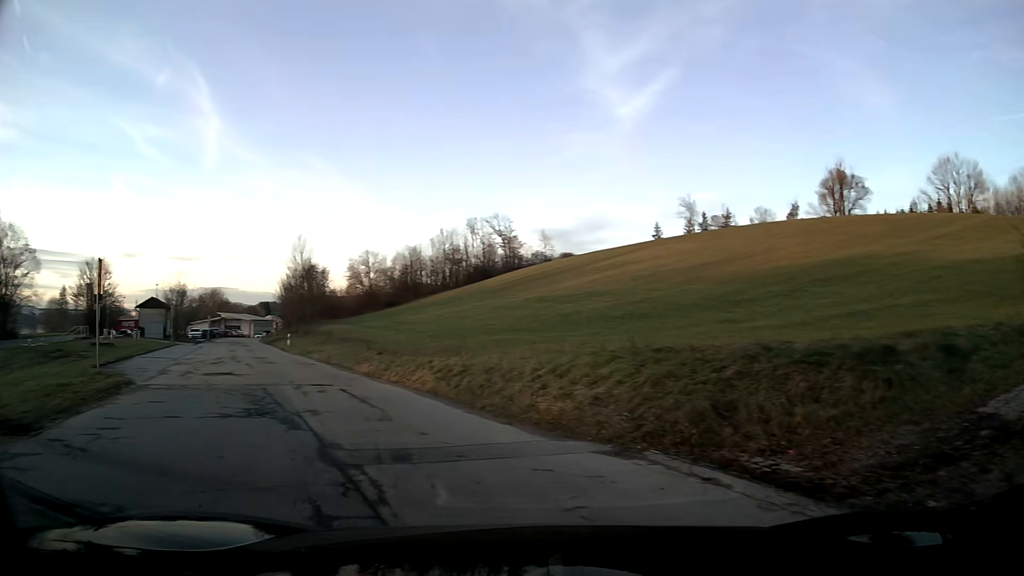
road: tertiary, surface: asphalt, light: Day
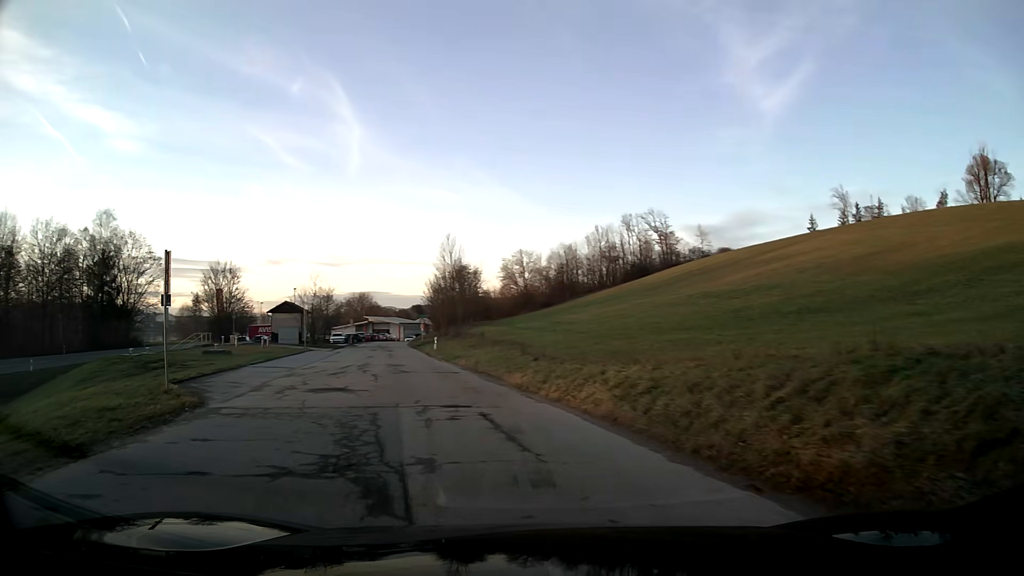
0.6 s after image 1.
(-0.4, +4.1) m; -9°
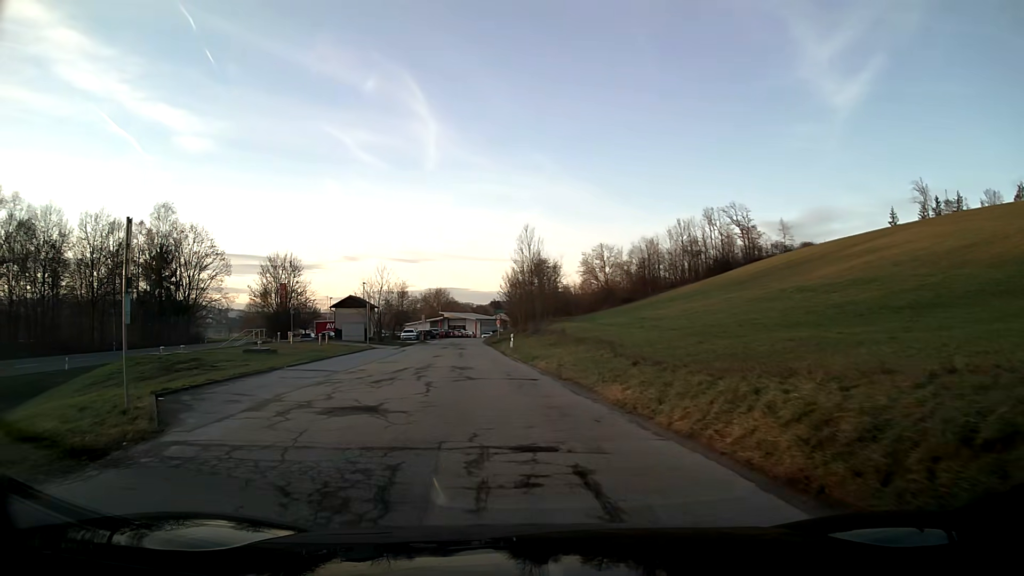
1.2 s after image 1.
(-0.3, +4.6) m; -7°
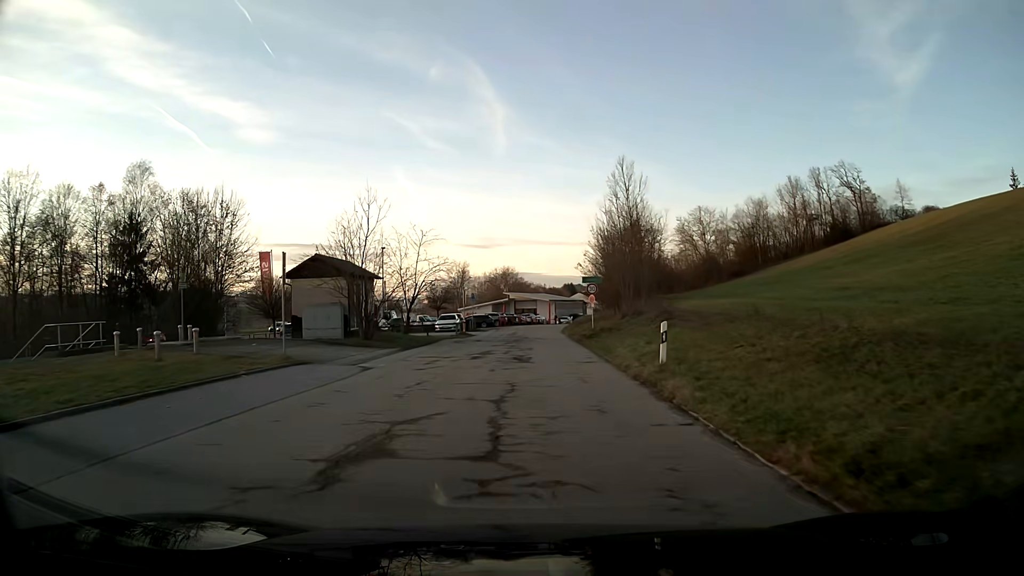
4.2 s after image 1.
(-1.7, +29.2) m; -4°
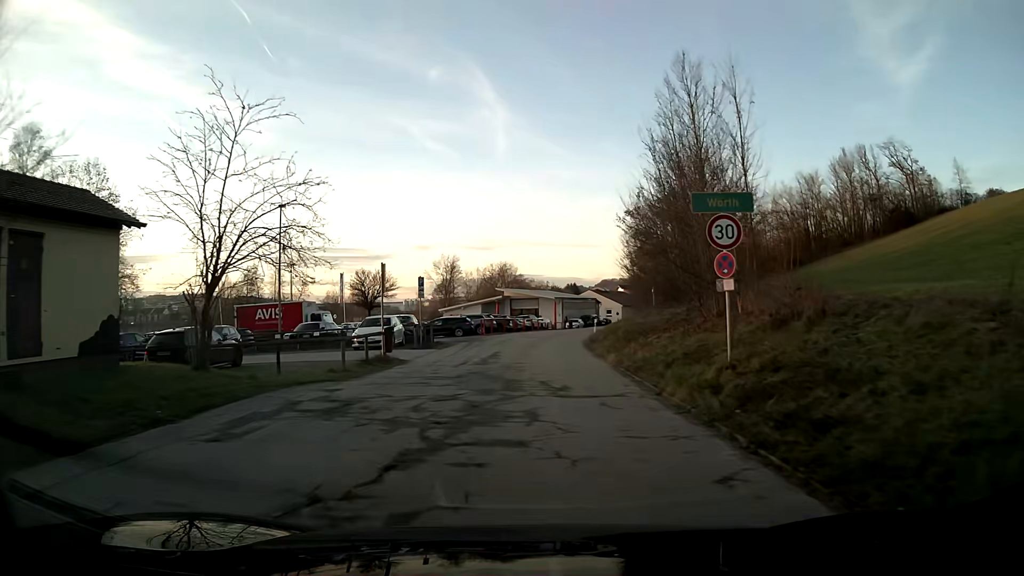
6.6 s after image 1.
(-0.1, +24.9) m; 0°
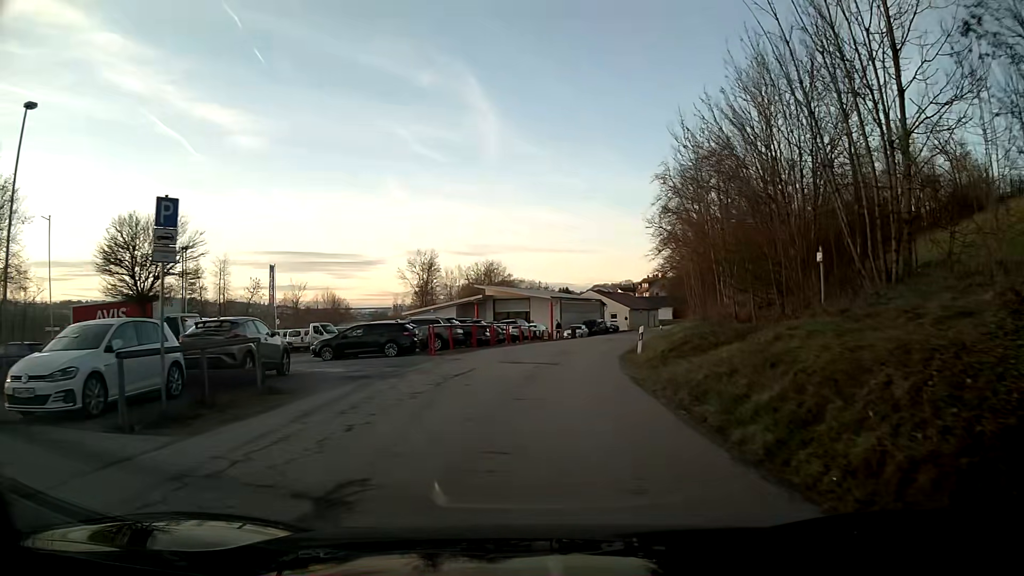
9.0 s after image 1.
(+0.1, +20.3) m; +1°
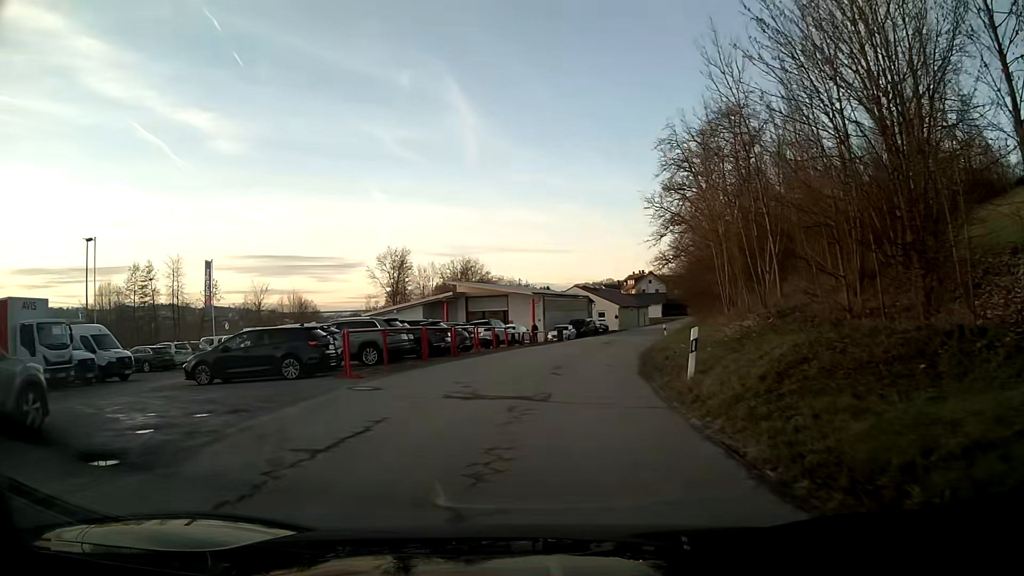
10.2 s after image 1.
(+0.1, +9.6) m; +2°
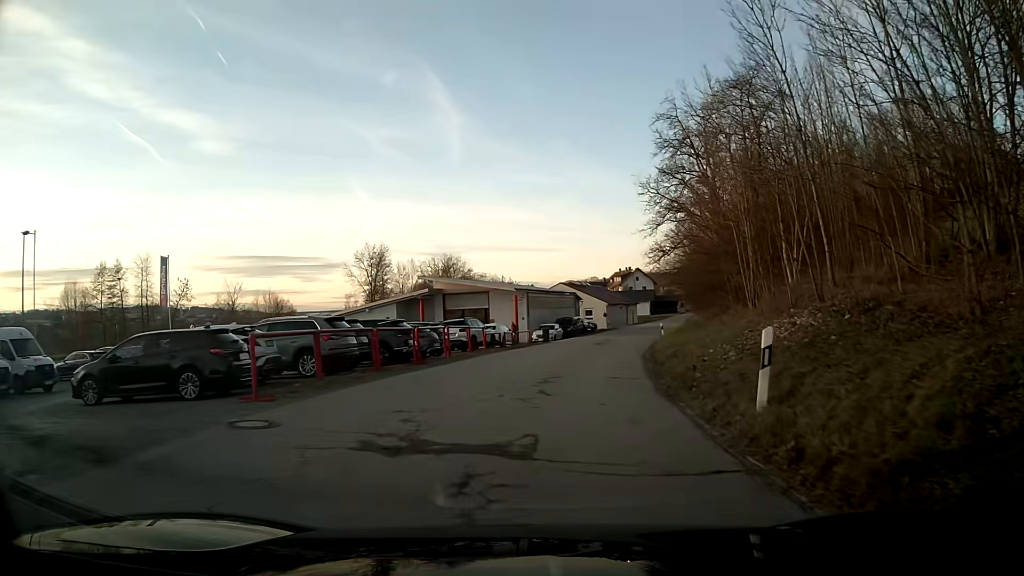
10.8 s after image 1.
(+0.1, +4.9) m; +2°
(0, +10) (+1, +20) (+3, +30) (+5, +40) (+7, +49) (+9, +59) (+12, +69) (+15, +78) (+18, +88) (+21, +97) m
